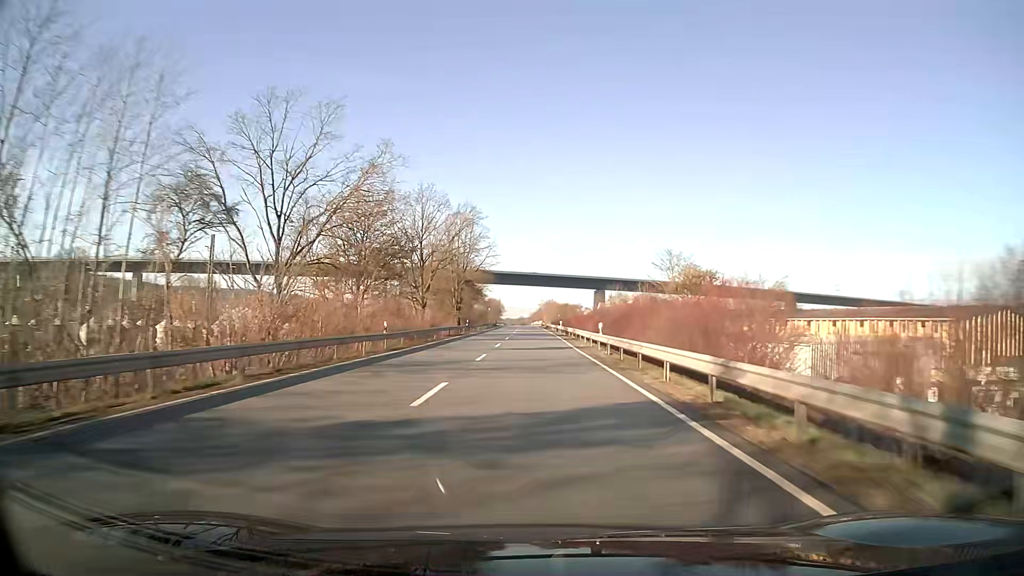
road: unclassified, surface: asphalt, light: Day
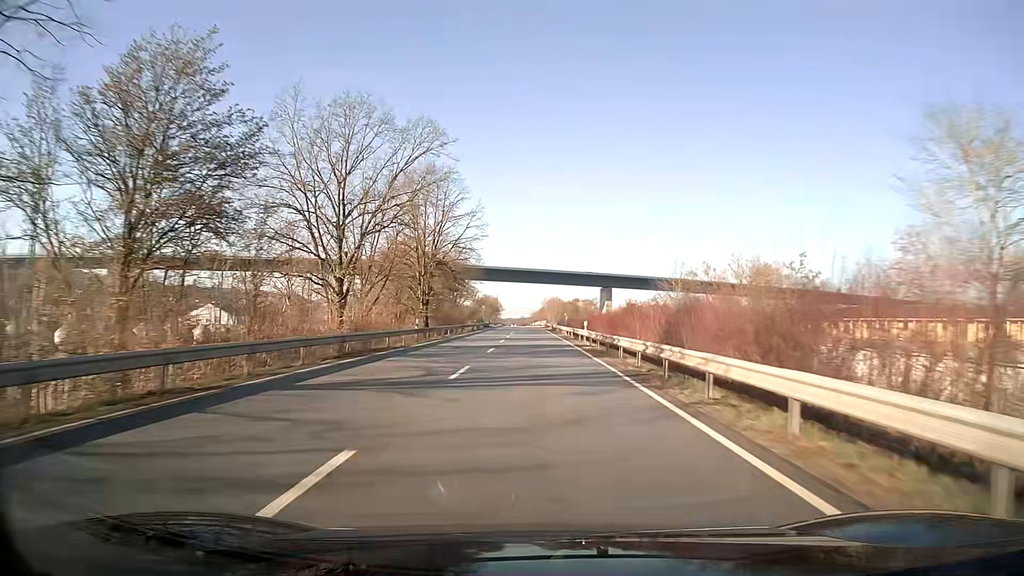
(0.0, +31.9) m; 0°
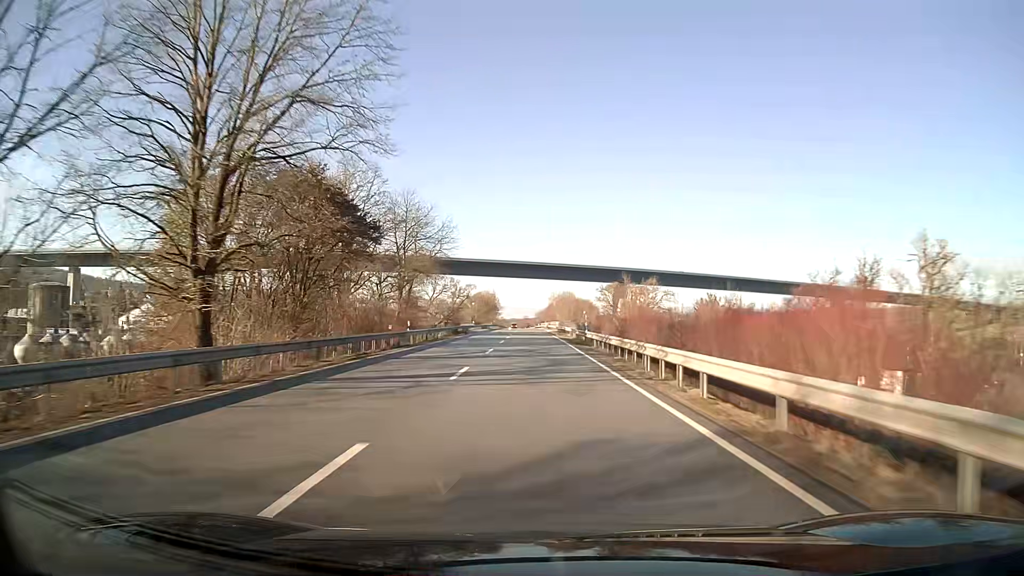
(-0.1, +47.9) m; 0°
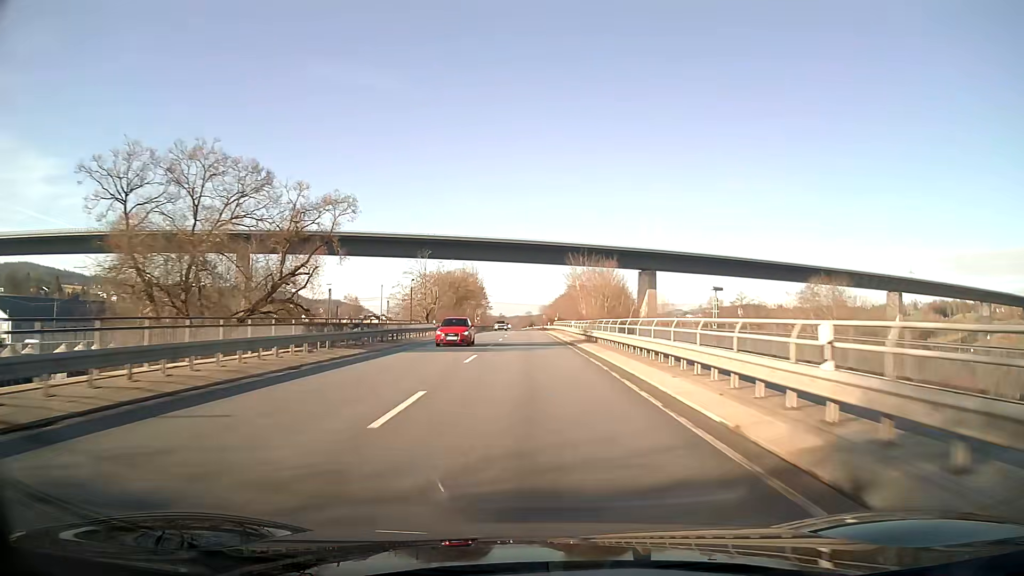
(-0.2, +79.9) m; 0°
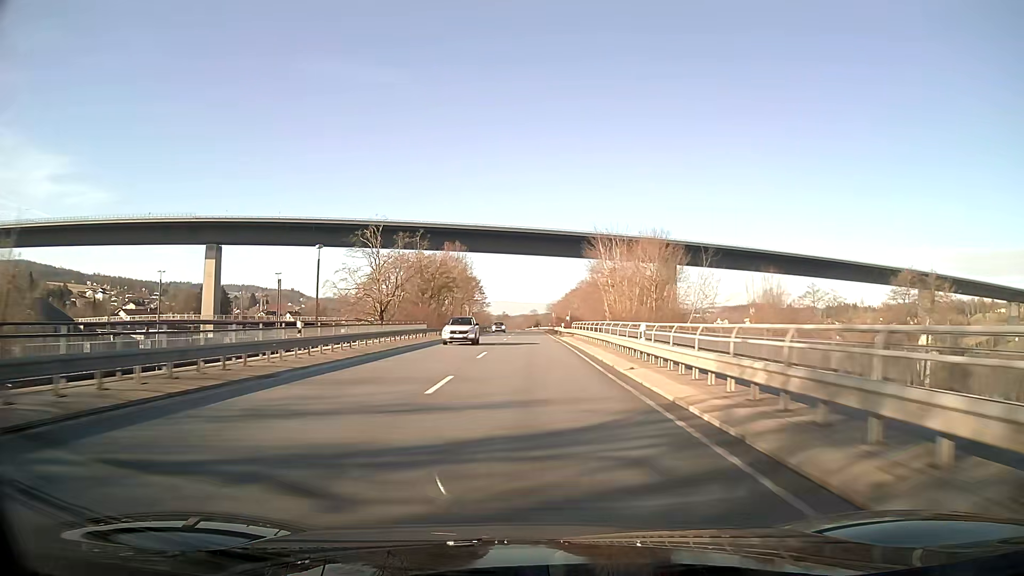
(-0.1, +32.0) m; 0°
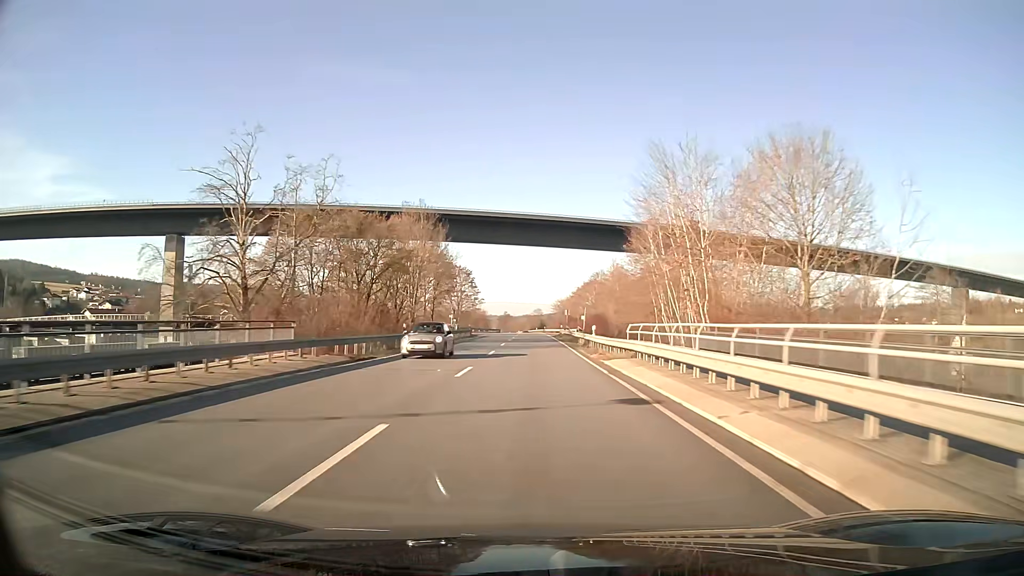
(-0.1, +32.0) m; 0°
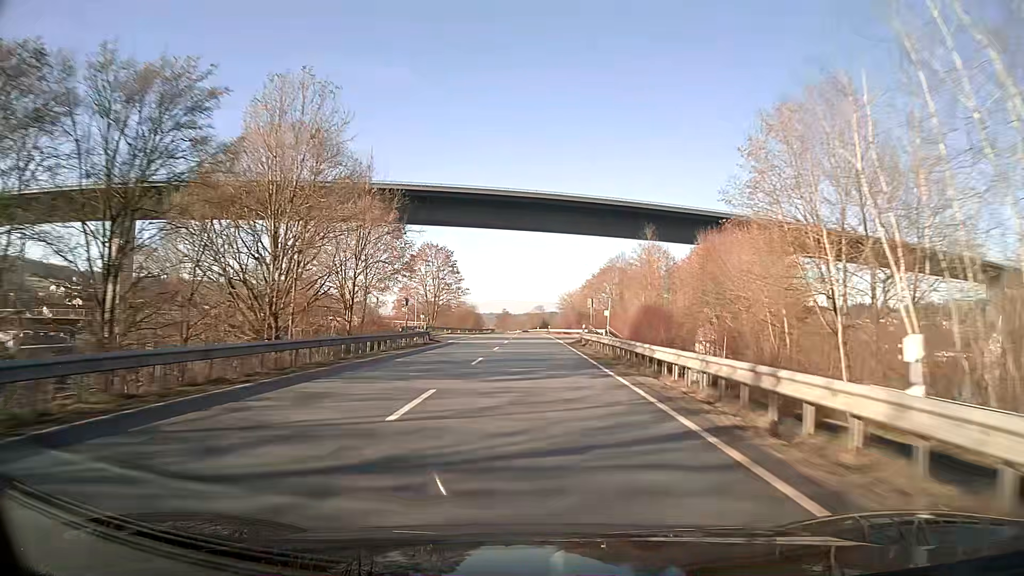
(0.0, +32.1) m; 0°
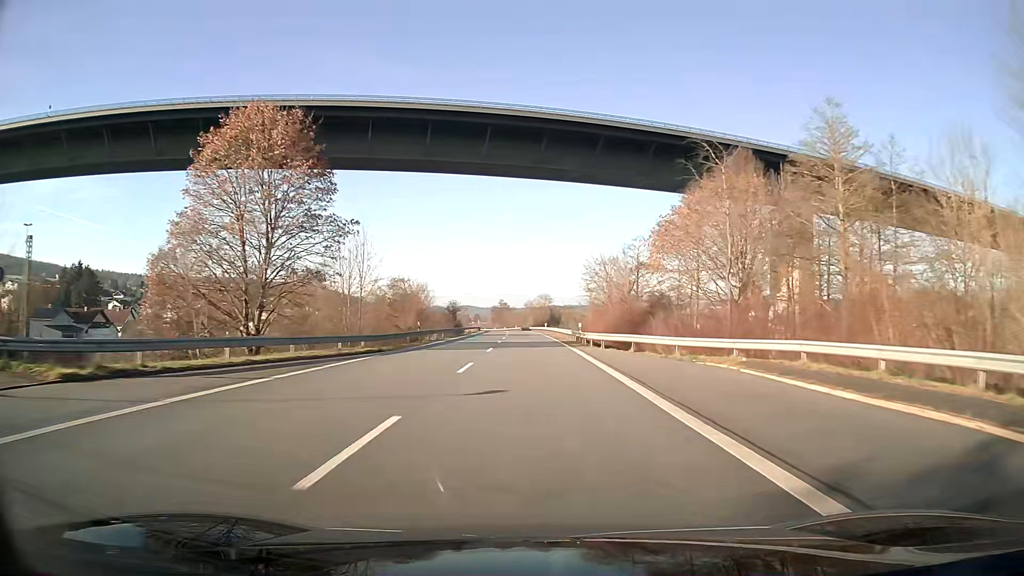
(-0.1, +64.1) m; 0°
